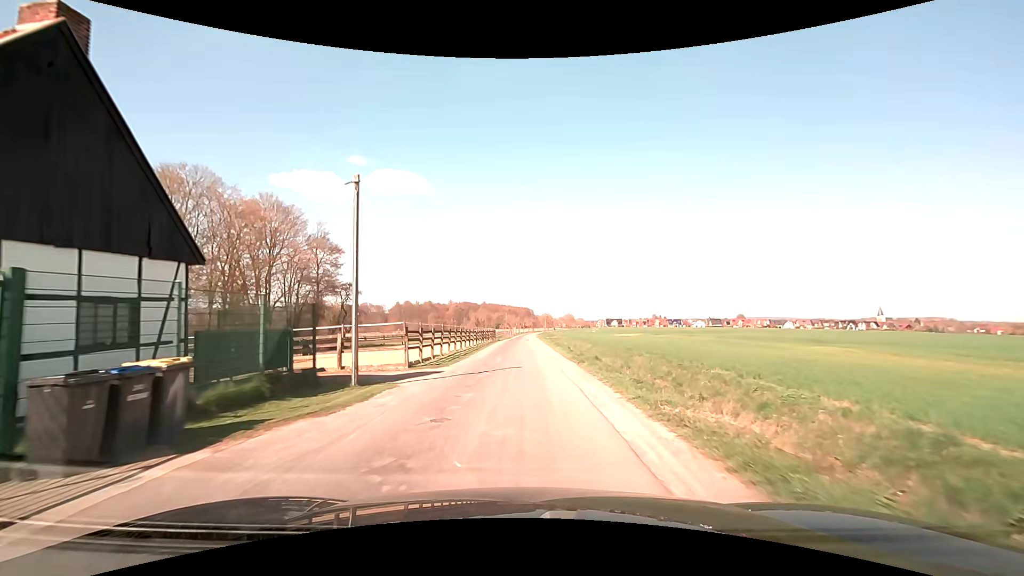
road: unclassified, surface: asphalt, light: Day
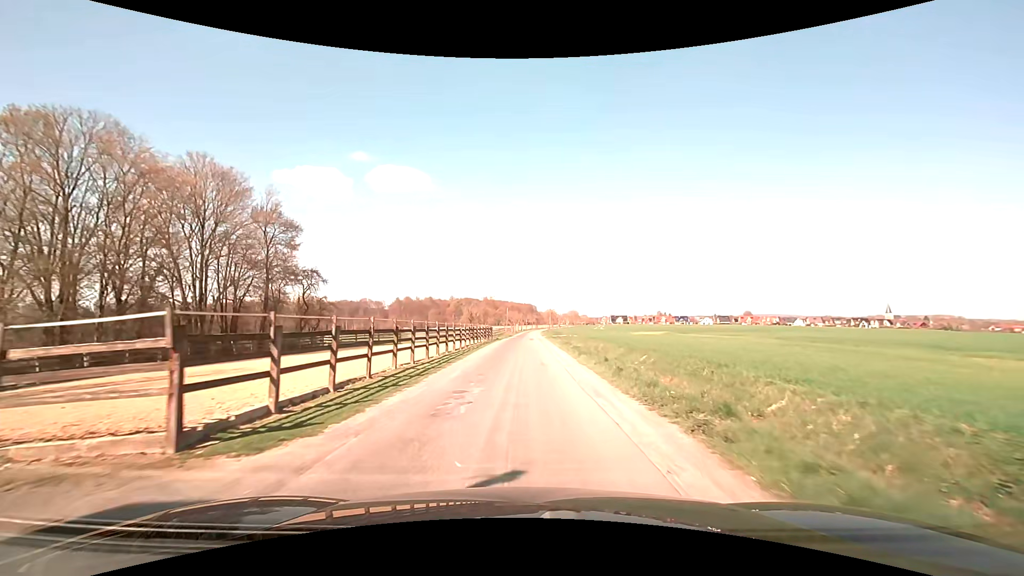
(0.0, +12.9) m; 0°
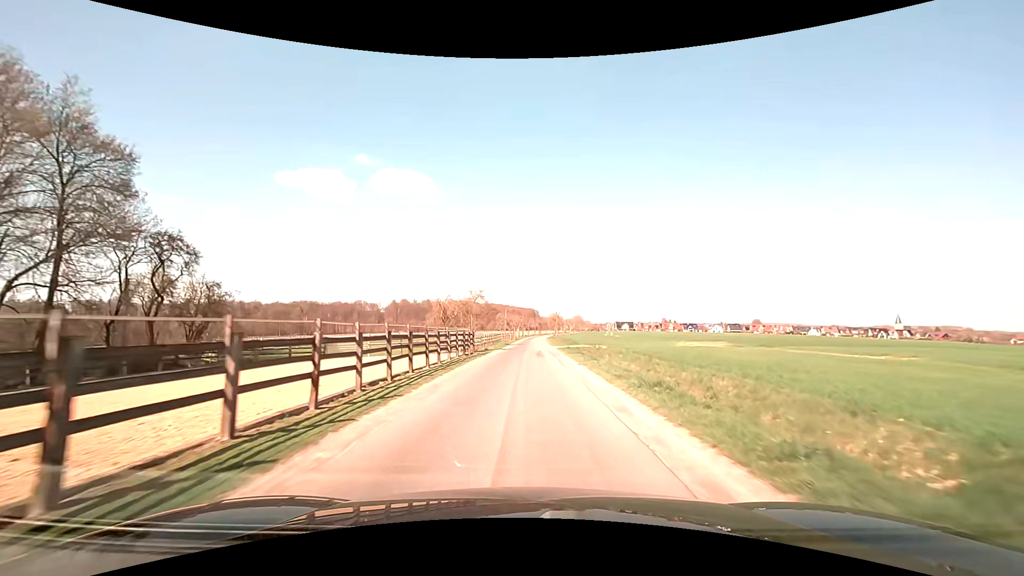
(0.0, +22.4) m; 0°
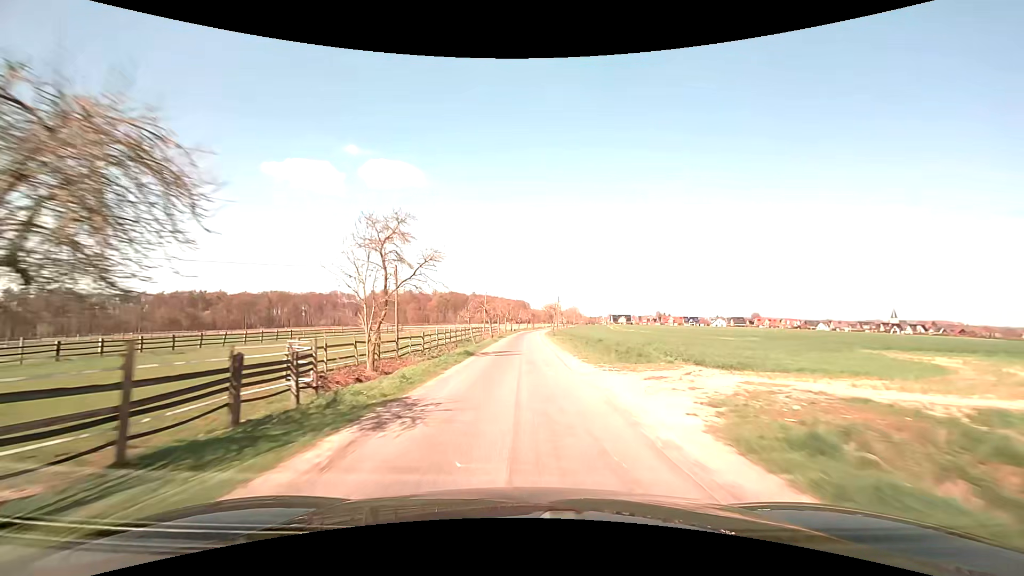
(+0.1, +36.5) m; +1°
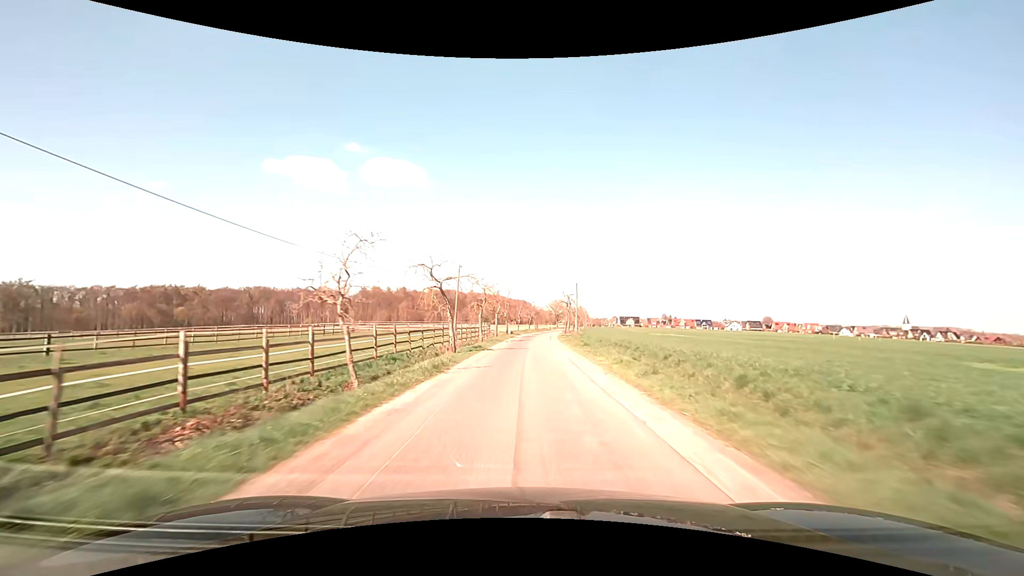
(+0.2, +30.6) m; 0°
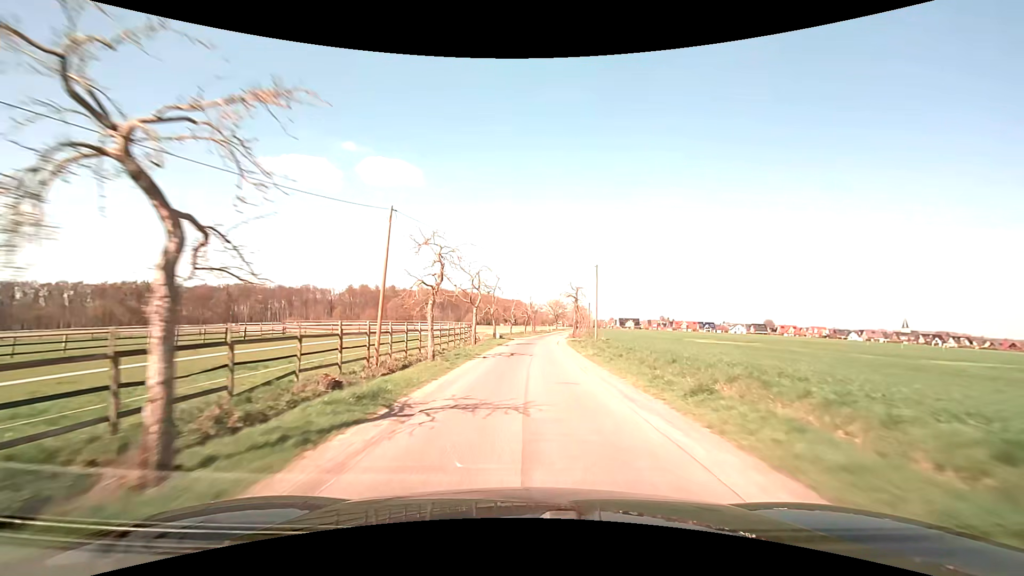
(0.0, +20.1) m; 0°
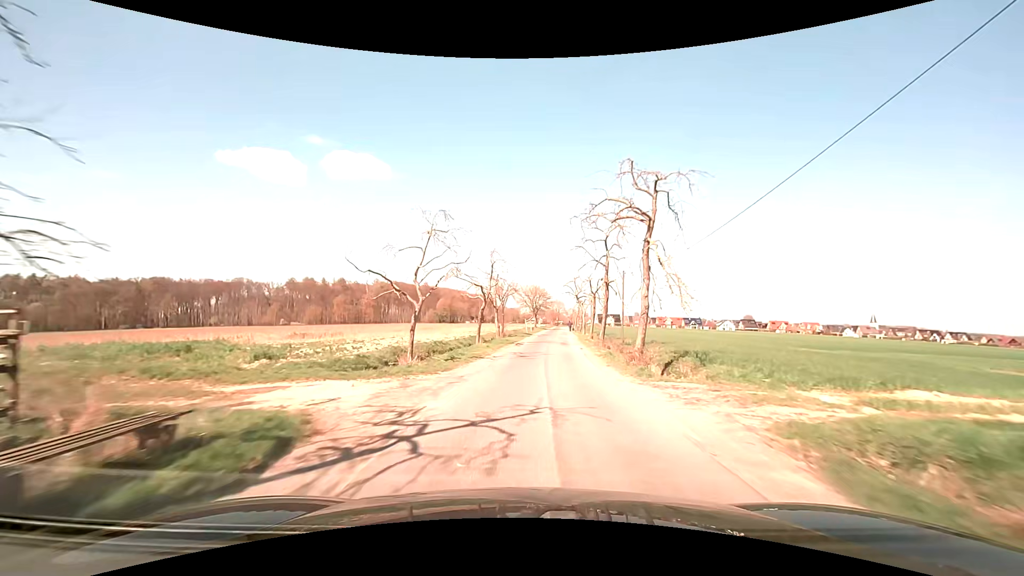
(+1.1, +45.5) m; +3°
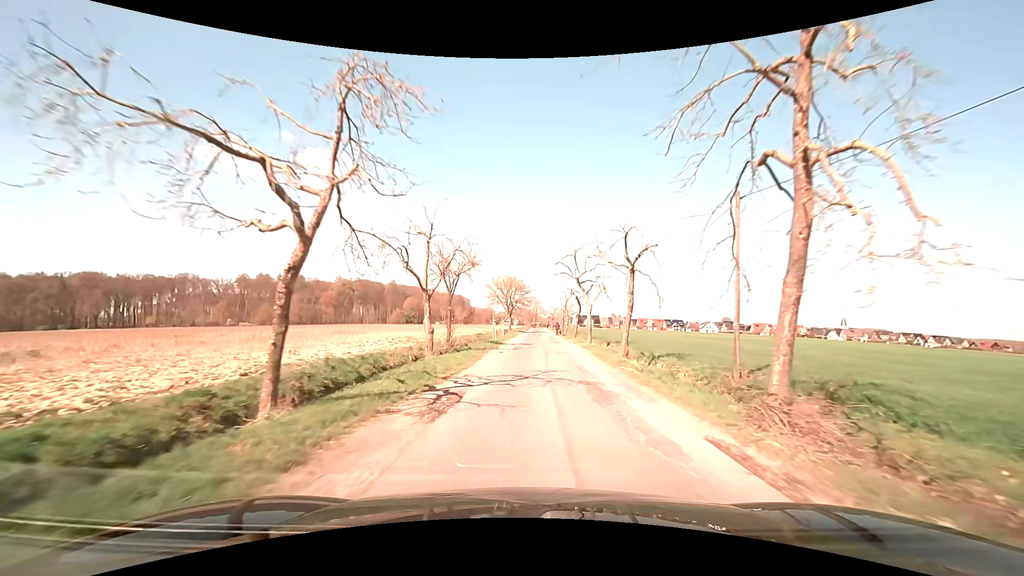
(+0.6, +23.2) m; +3°
(0, +10) (0, +20) (0, +30) (+1, +40) (+1, +50) (+1, +60) (+2, +70) (+2, +80) (+3, +90) (+4, +100) m
